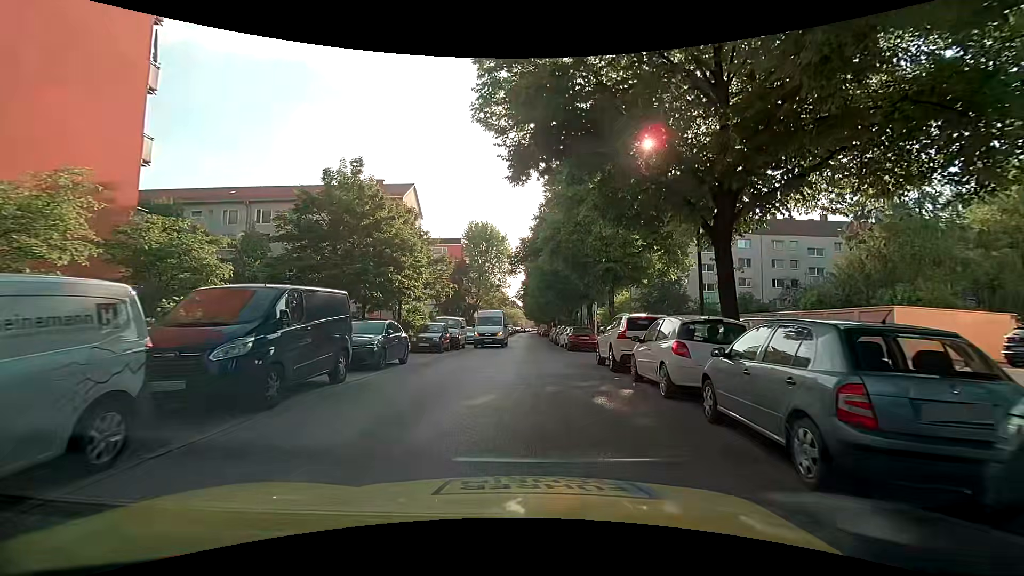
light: Day
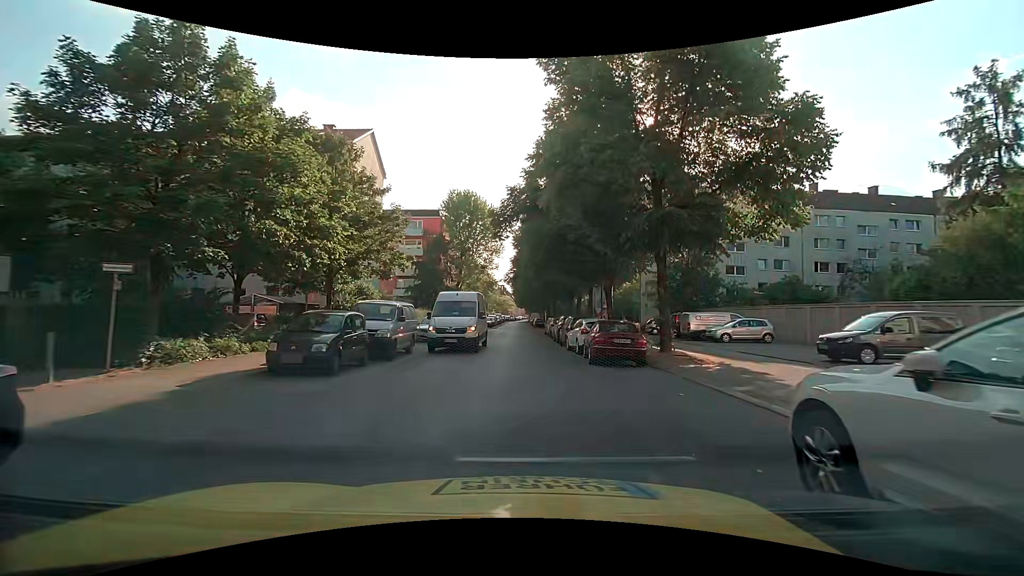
(-0.1, +13.2) m; +1°
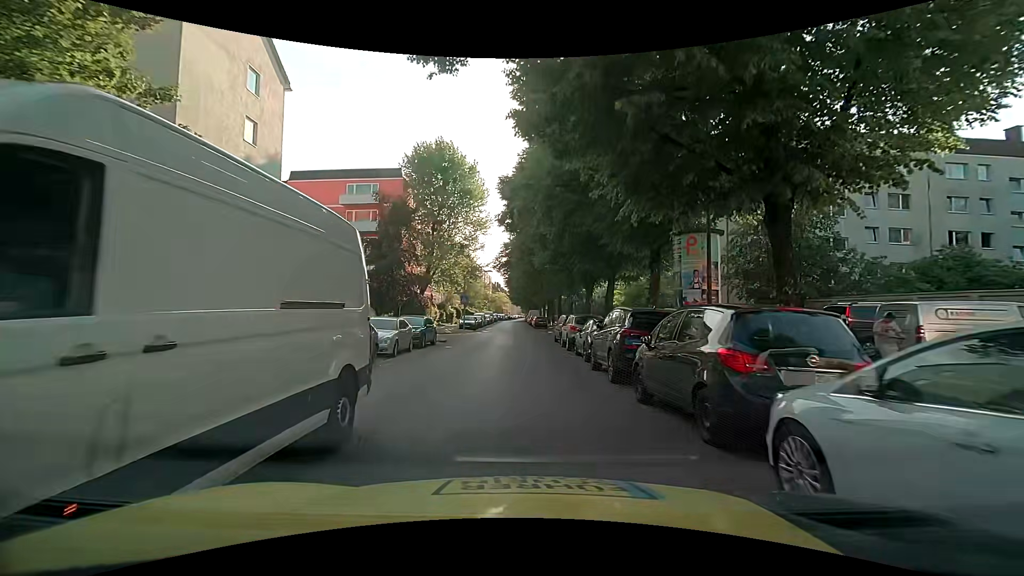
(-0.3, +19.4) m; 0°
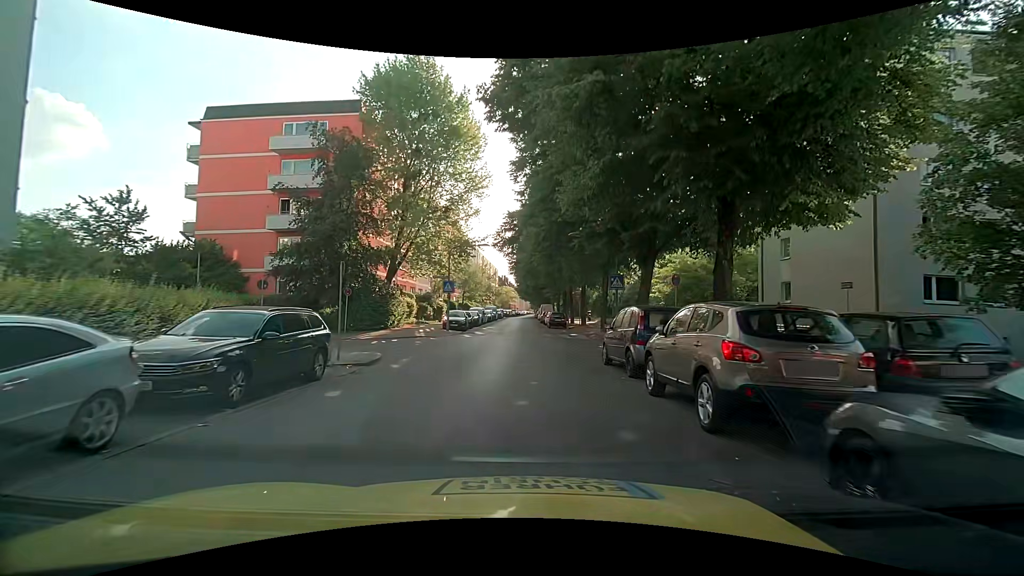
(-0.3, +15.6) m; 0°
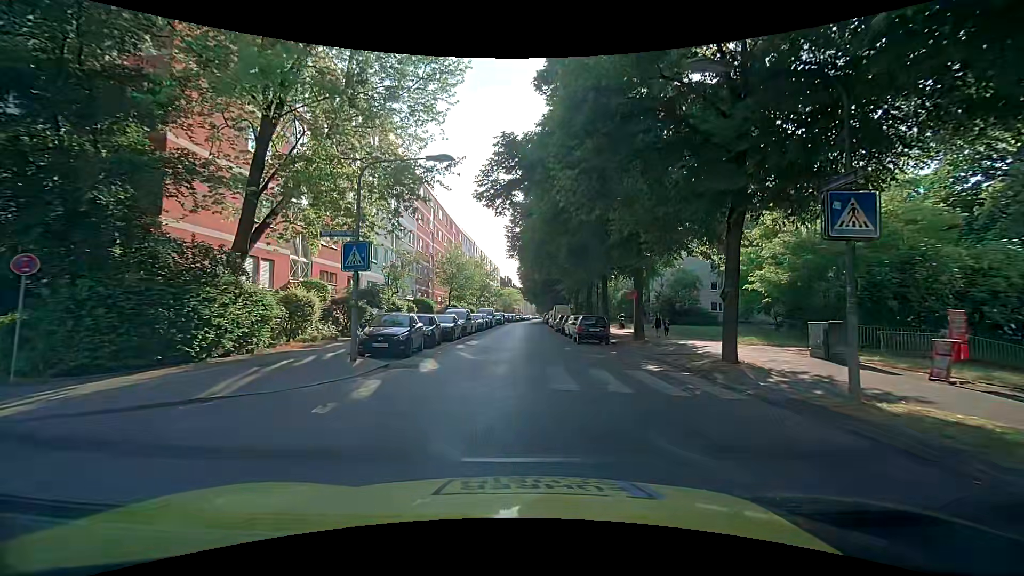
(-0.6, +19.5) m; -3°
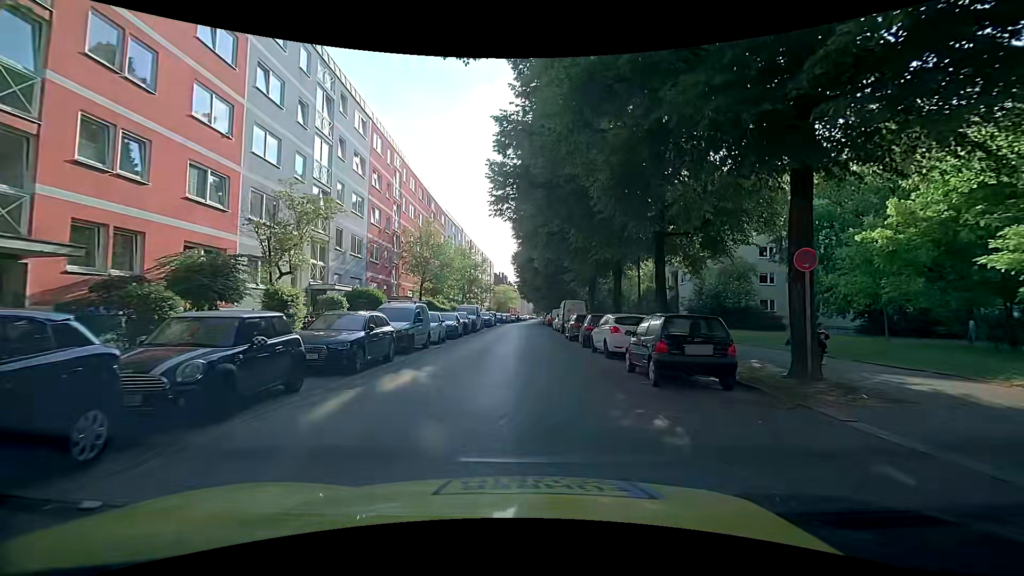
(+0.3, +14.8) m; +2°
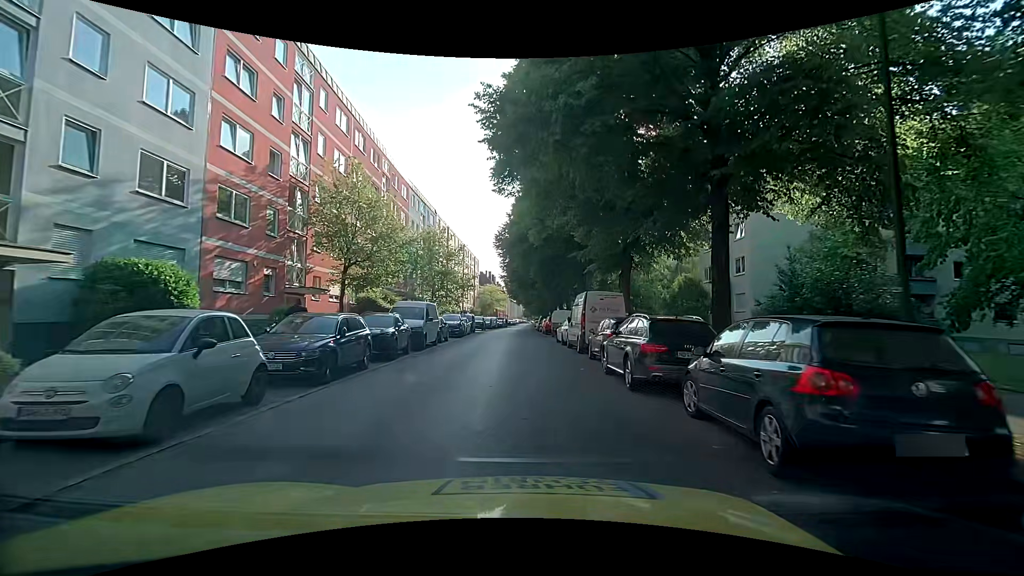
(-0.1, +17.1) m; 0°
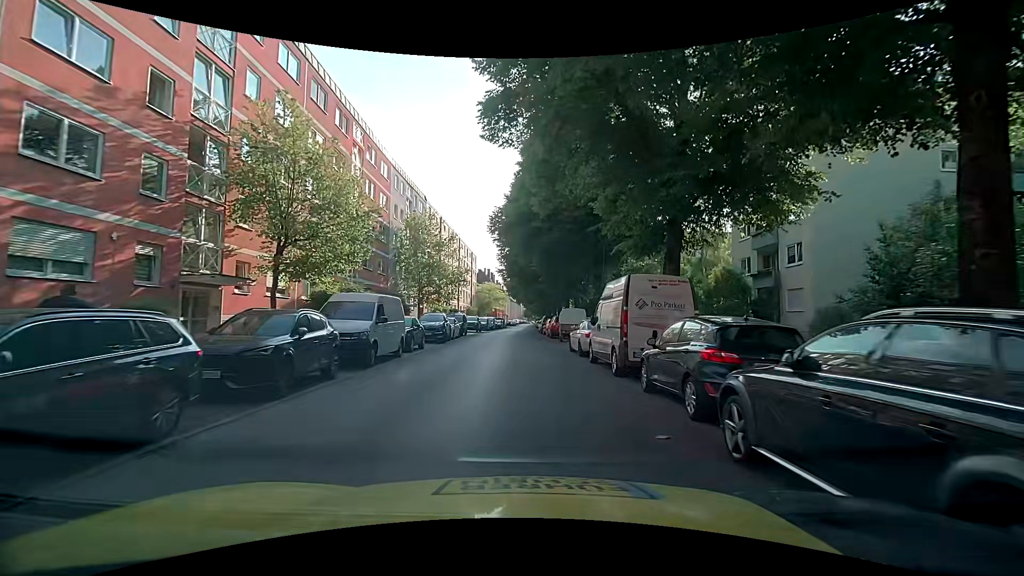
(0.0, +7.7) m; -1°
(0, +10) (0, +20) (0, +30) (0, +40) (0, +50) (0, +60) (+1, +70) (+1, +80) (+2, +90) (+2, +100) m
